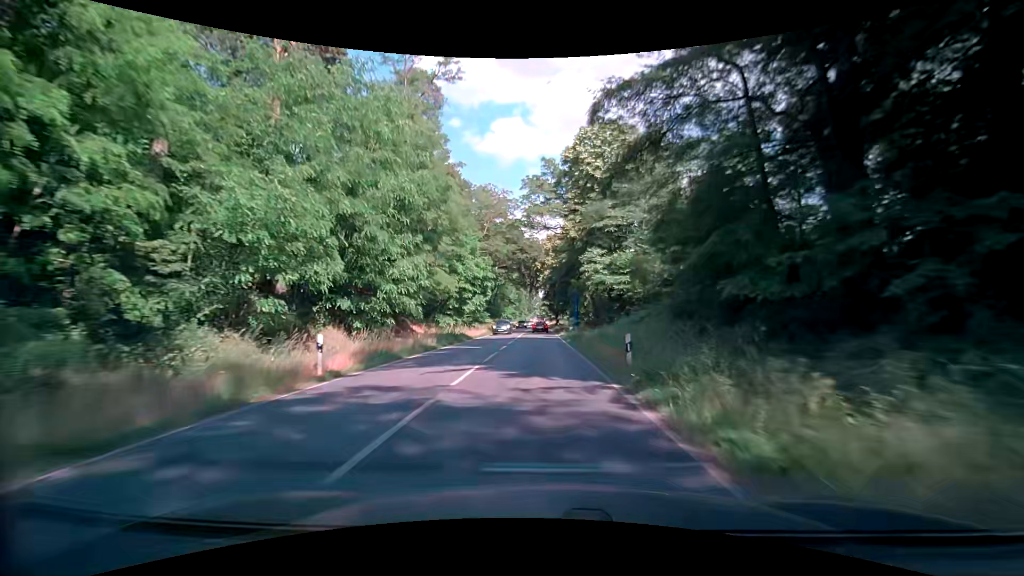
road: primary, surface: asphalt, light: Day
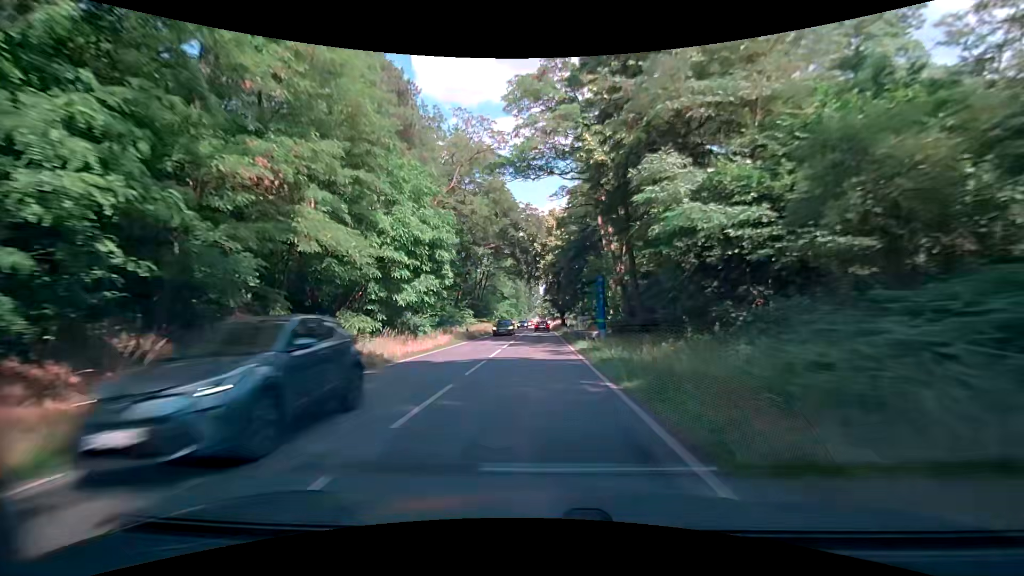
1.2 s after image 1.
(0.0, +21.9) m; -1°
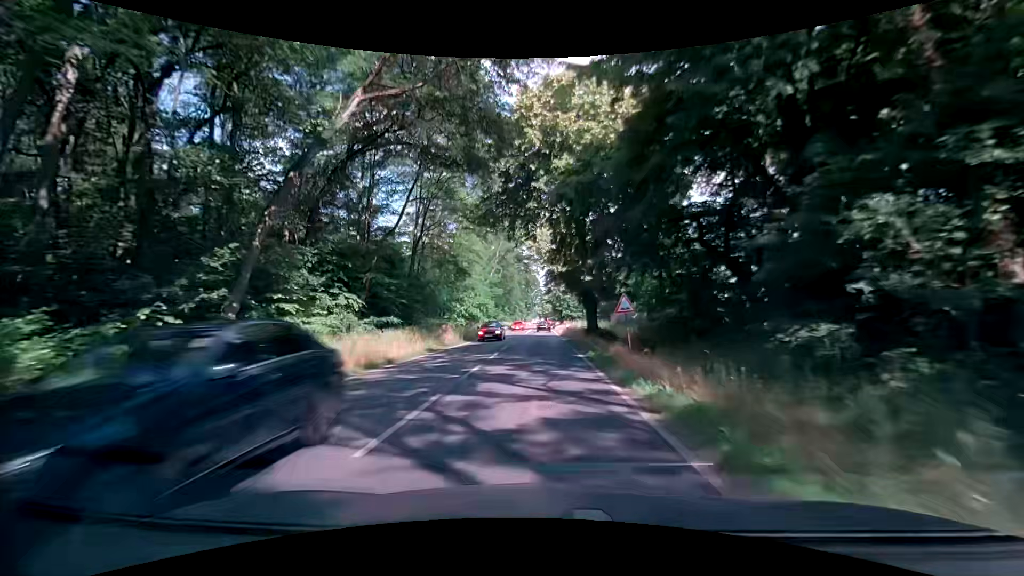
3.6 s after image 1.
(0.0, +43.5) m; 0°
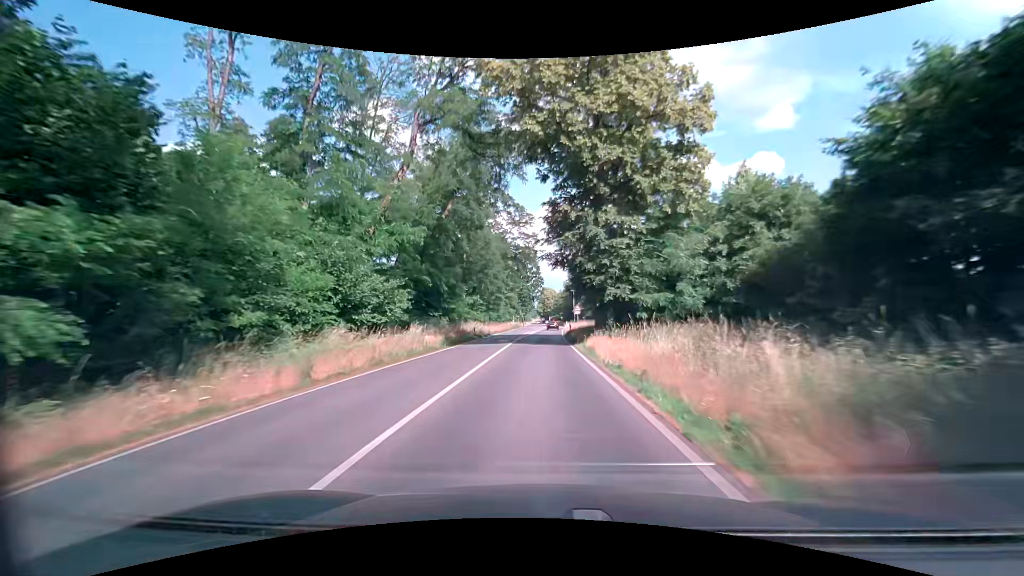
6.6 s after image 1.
(+0.1, +54.0) m; 0°
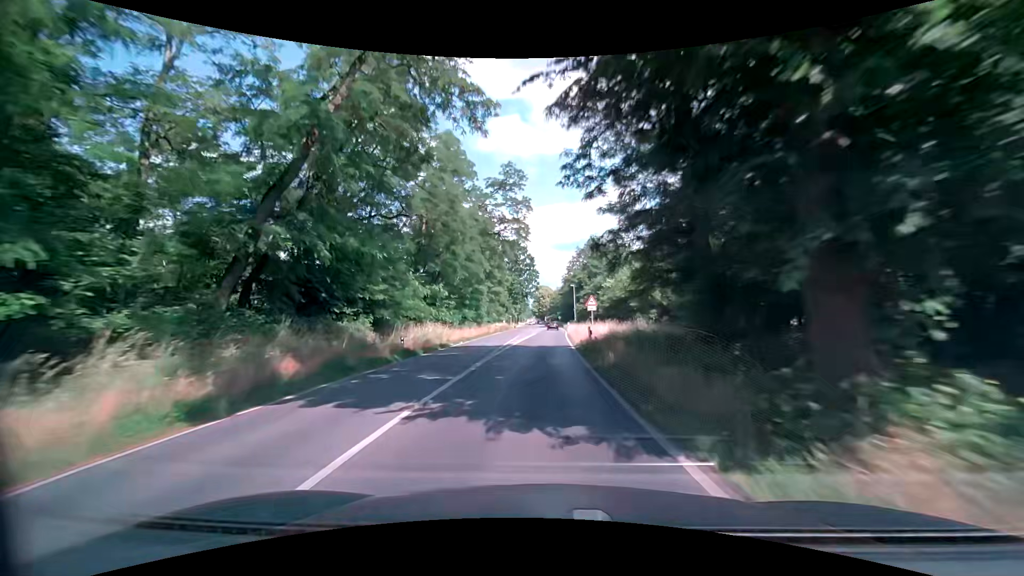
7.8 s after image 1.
(0.0, +21.6) m; 0°
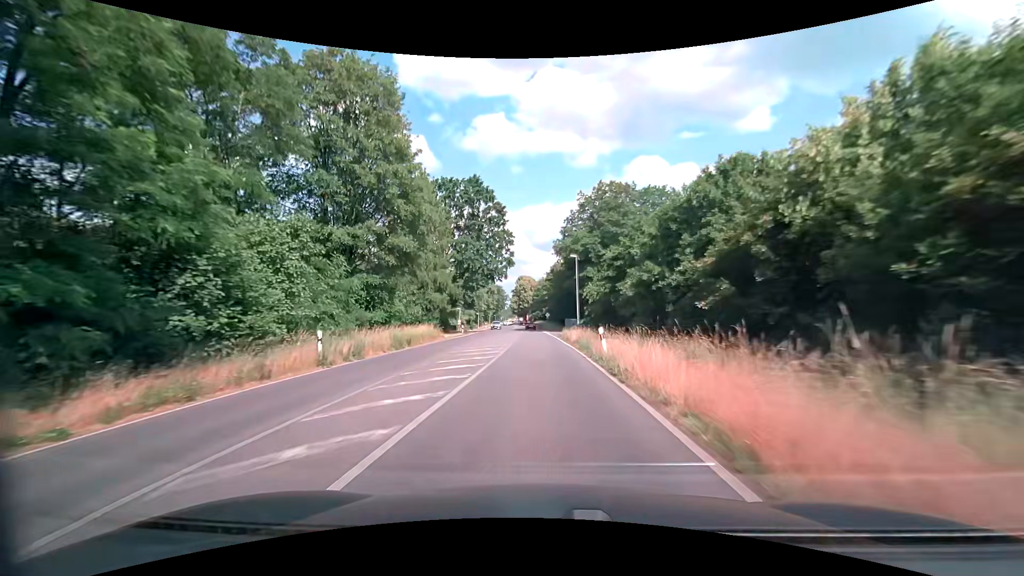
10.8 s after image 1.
(+0.9, +54.0) m; +2°
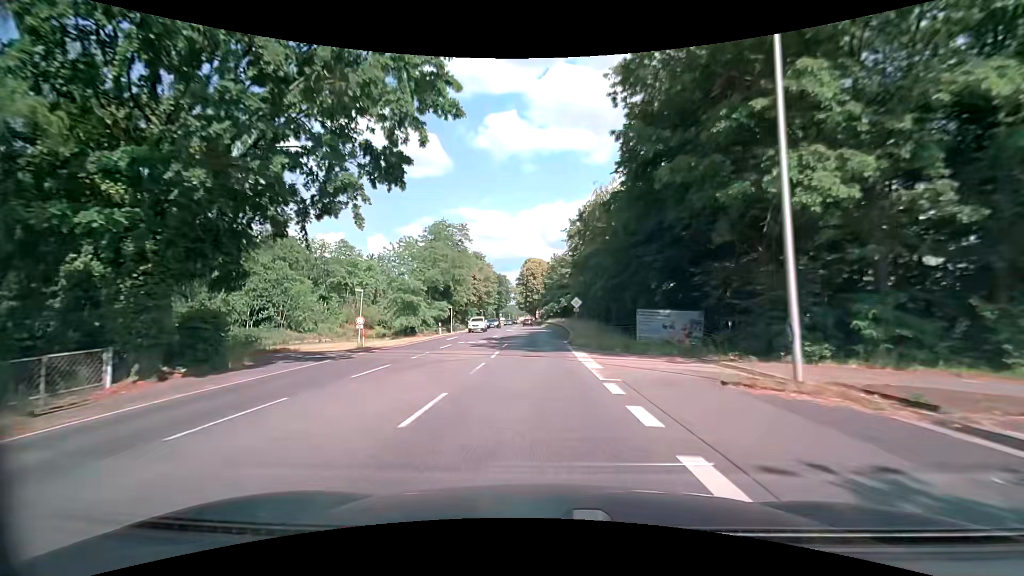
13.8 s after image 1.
(-0.8, +54.0) m; -1°
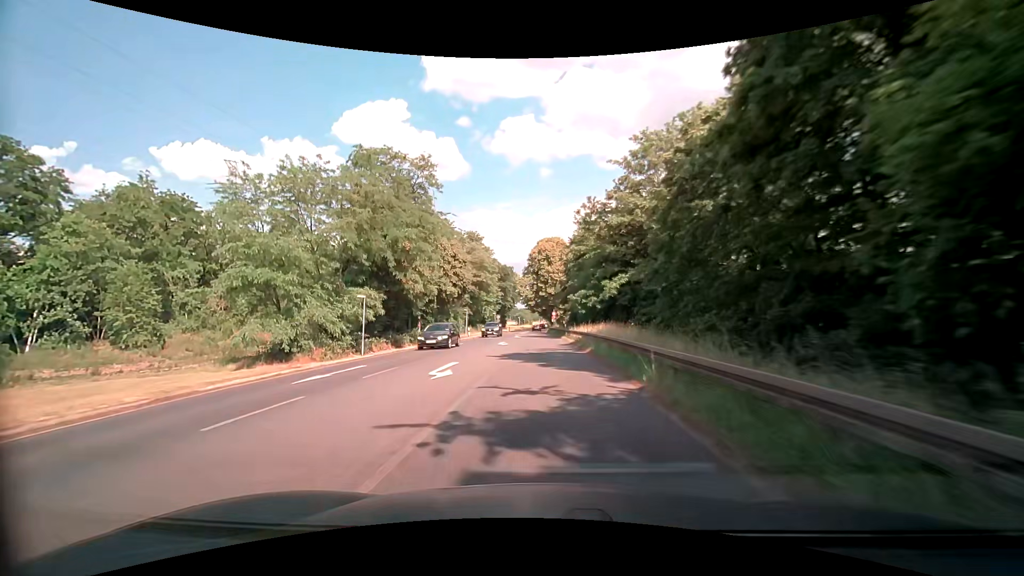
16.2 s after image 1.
(-1.1, +43.0) m; -2°
(0, +10) (0, +20) (0, +30) (-1, +40) (-1, +50) (-1, +60) (-1, +70) (-1, +80) (-1, +90) (-1, +100) m
